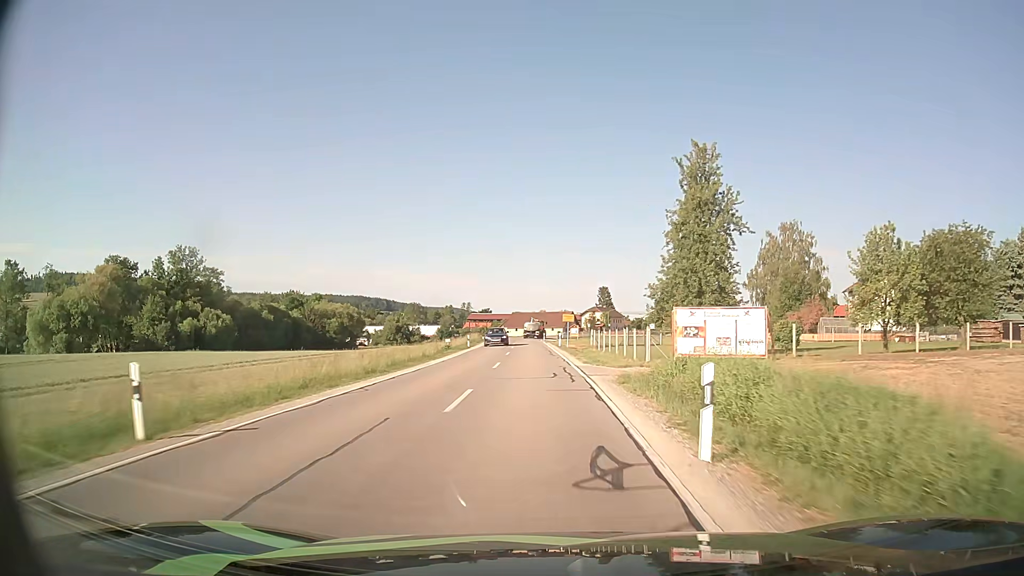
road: secondary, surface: asphalt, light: Day
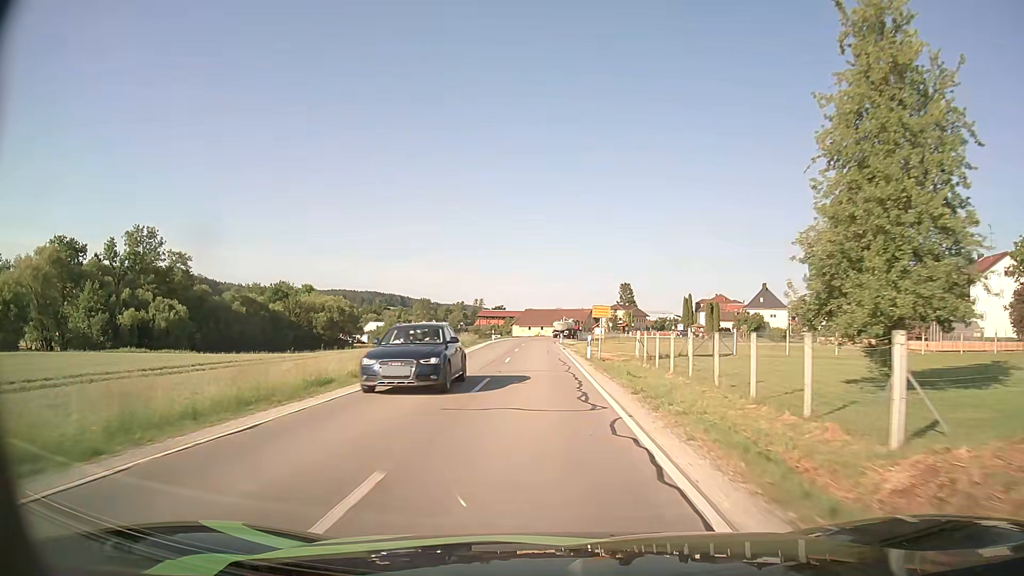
(-0.2, +20.5) m; -1°
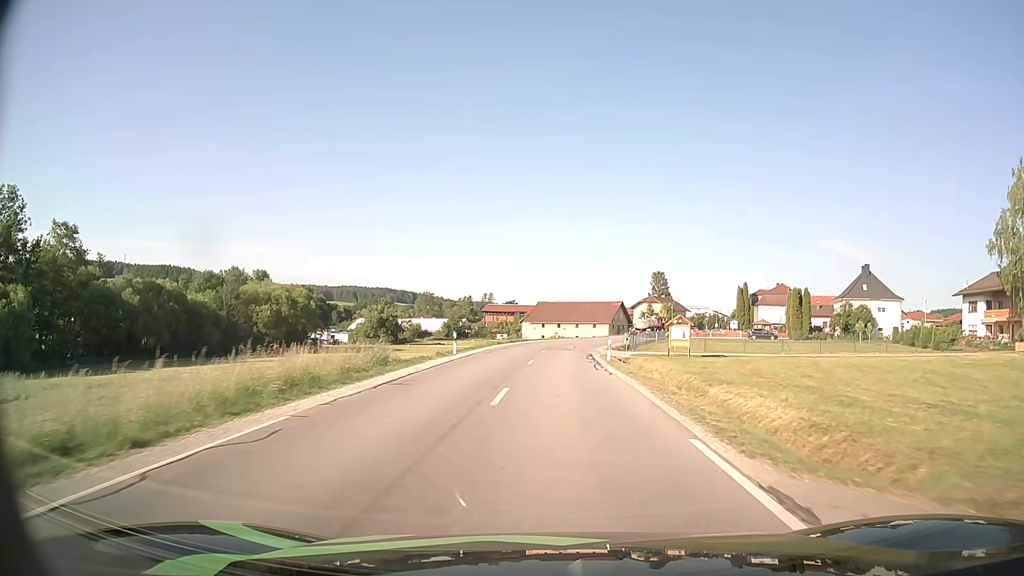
(-0.7, +39.0) m; -1°
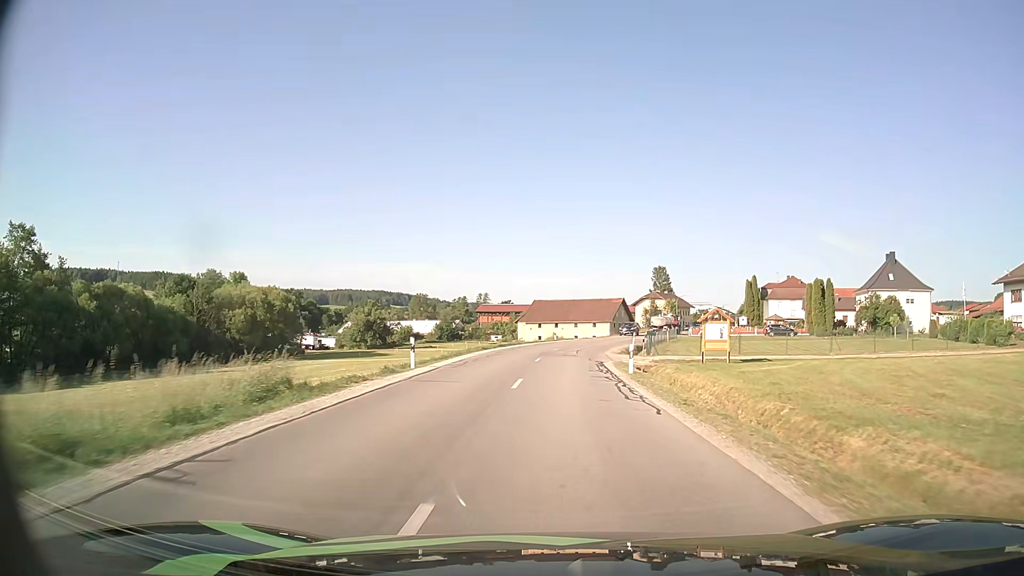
(0.0, +9.0) m; 0°
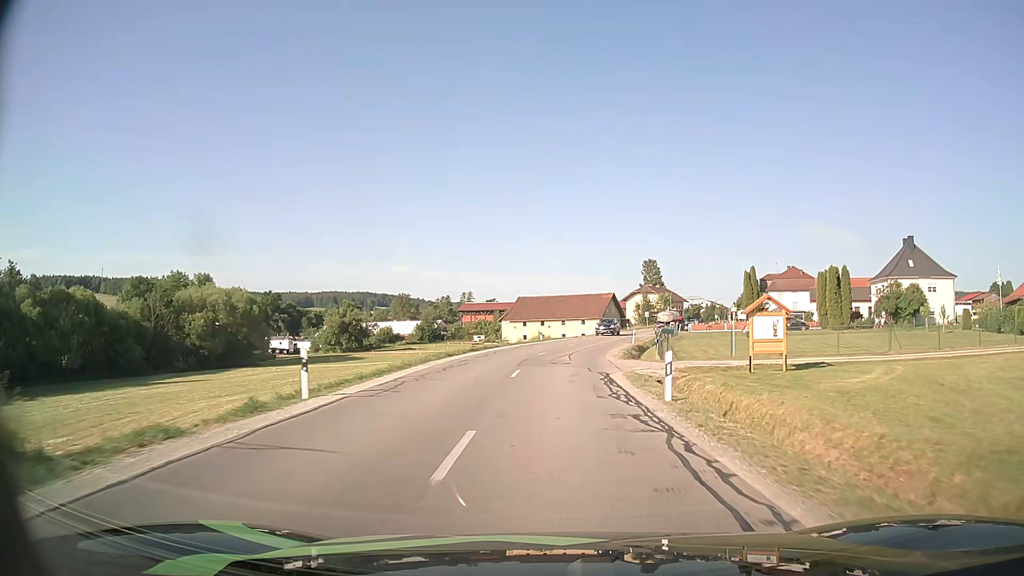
(+0.1, +8.8) m; +1°
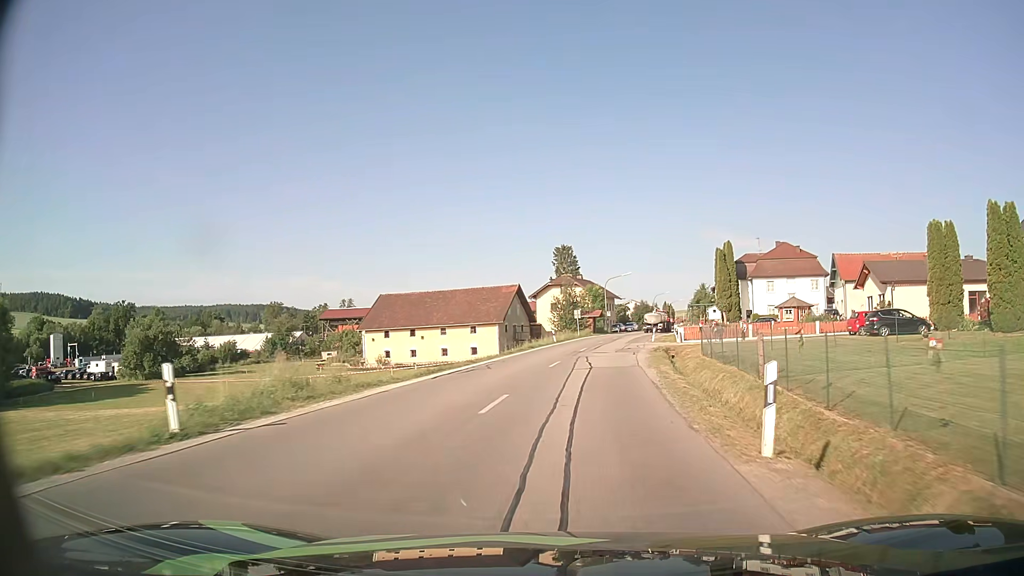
(+2.7, +43.6) m; +9°
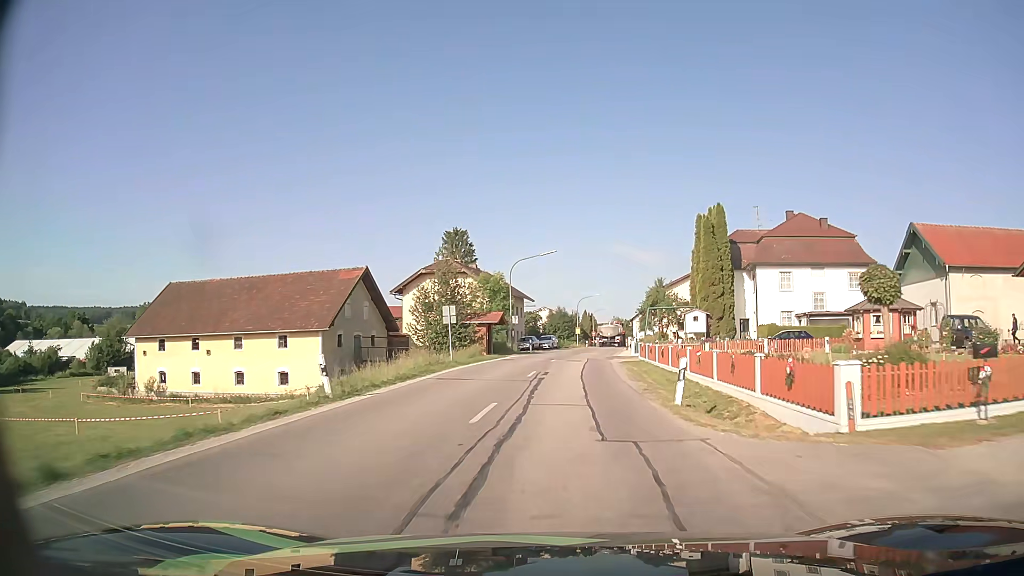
(+2.8, +35.1) m; +8°
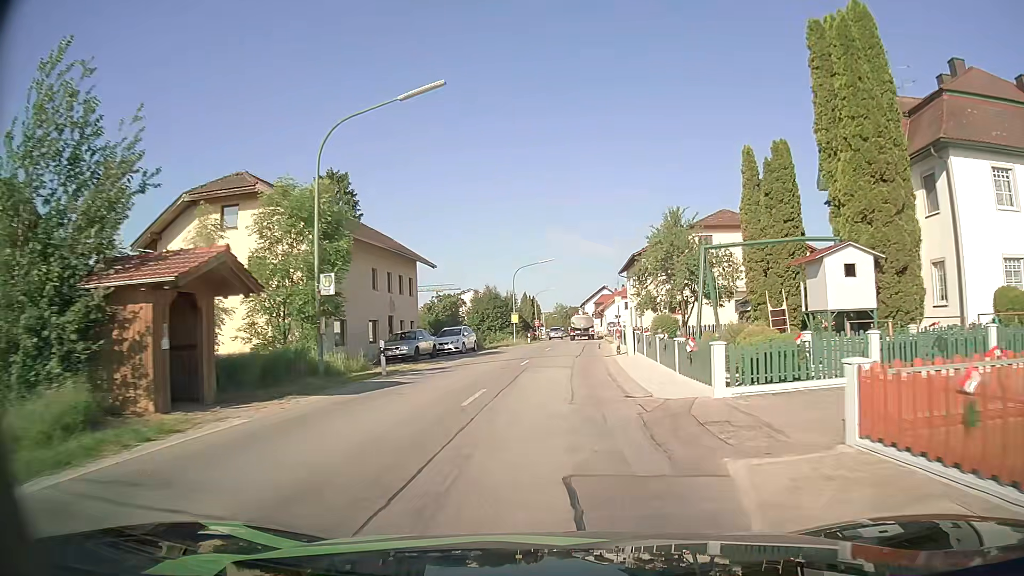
(+1.7, +33.7) m; +5°
(0, +10) (0, +20) (+1, +30) (+2, +40) (+2, +50) (+3, +60) (+3, +70) (+4, +80) (+4, +90) (+4, +100) m
